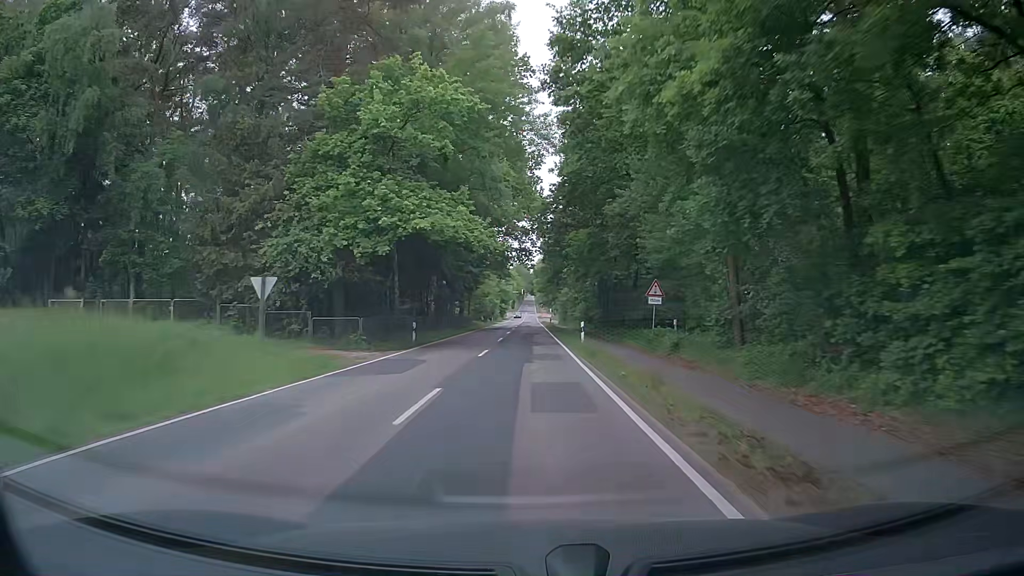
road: tertiary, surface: asphalt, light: Day
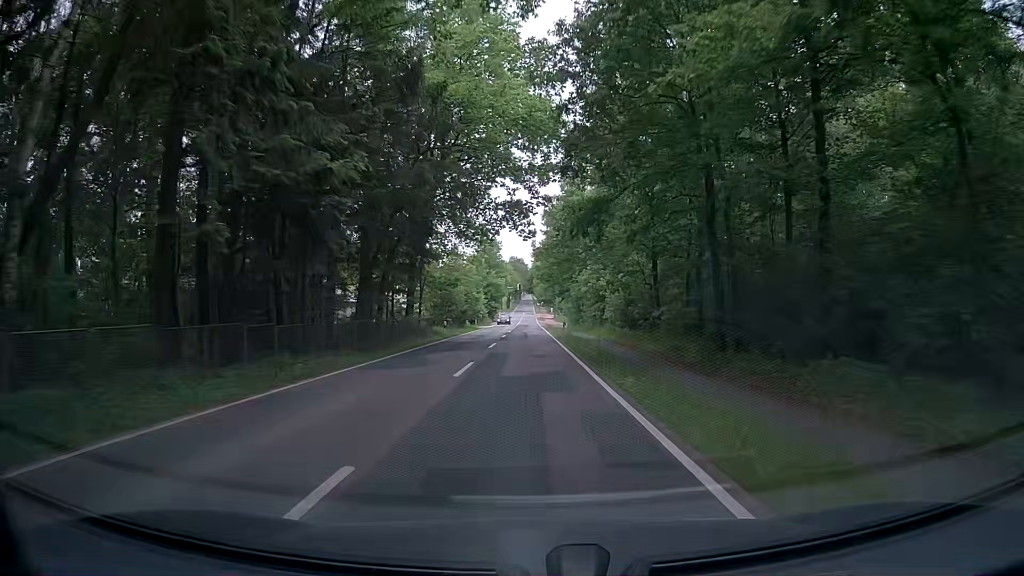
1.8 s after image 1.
(+0.1, +32.3) m; 0°
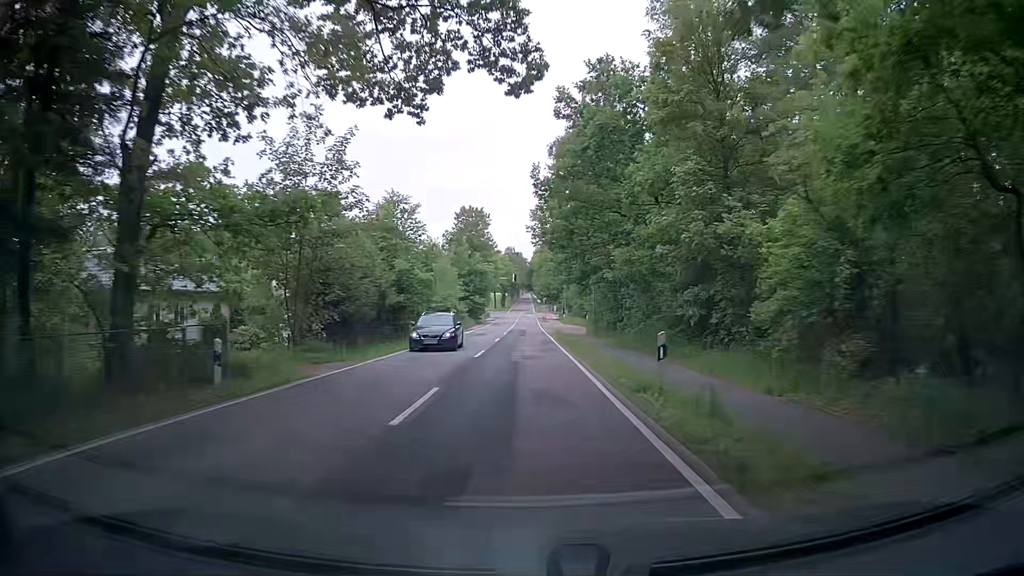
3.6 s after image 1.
(0.0, +32.3) m; 0°
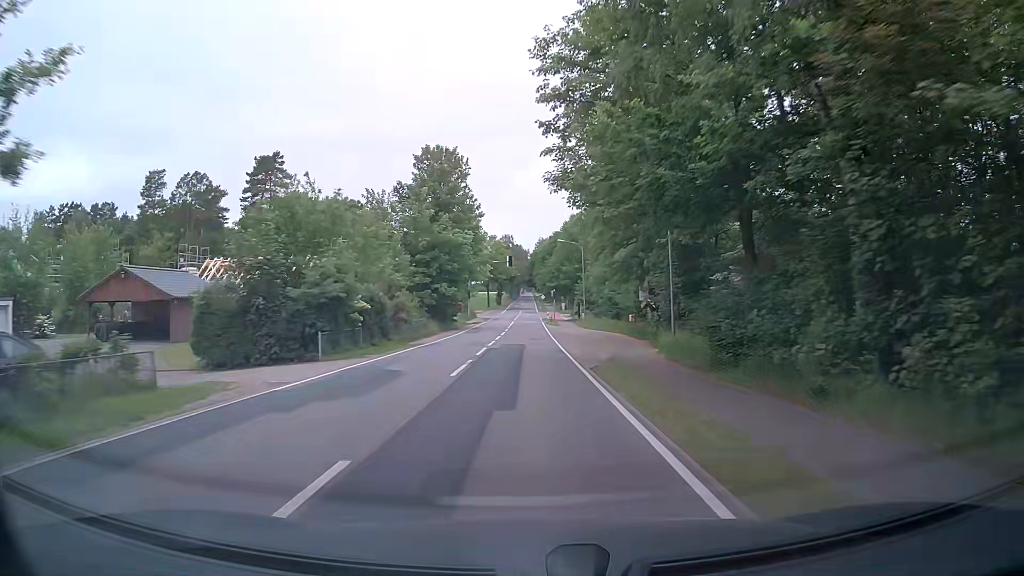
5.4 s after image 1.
(-0.1, +32.3) m; 0°
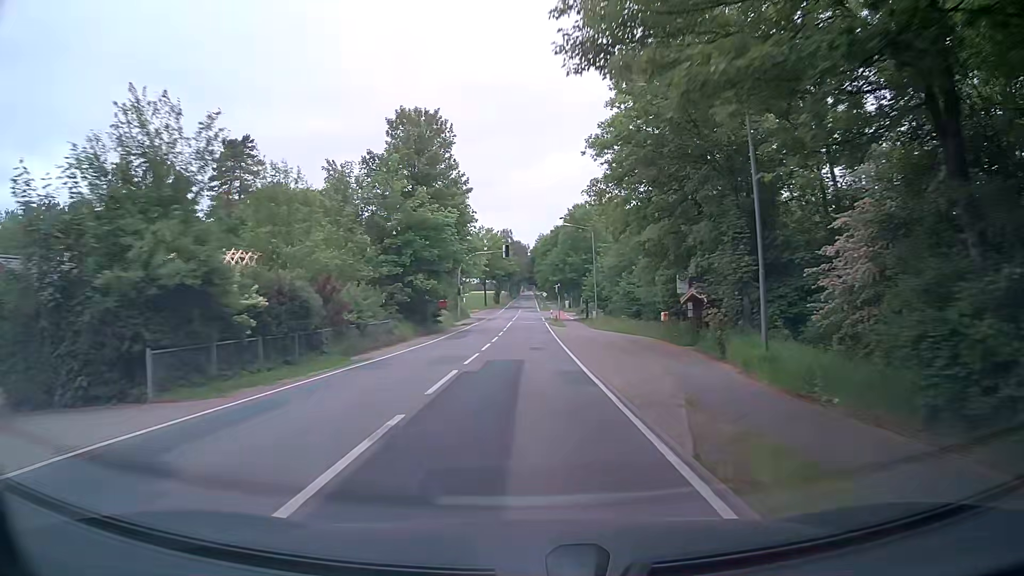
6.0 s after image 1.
(+0.1, +10.8) m; -1°
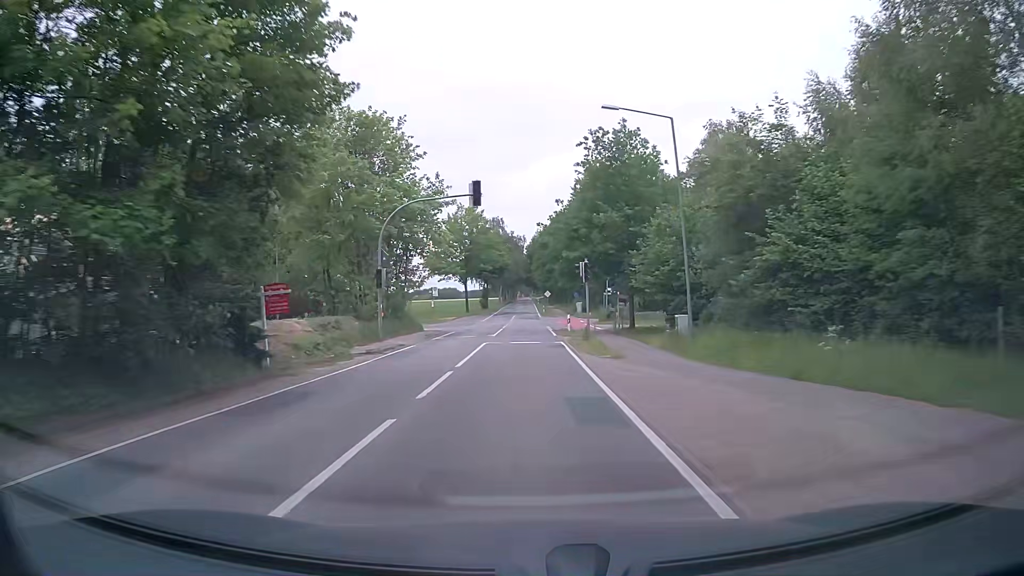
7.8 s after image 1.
(+0.4, +32.2) m; +1°
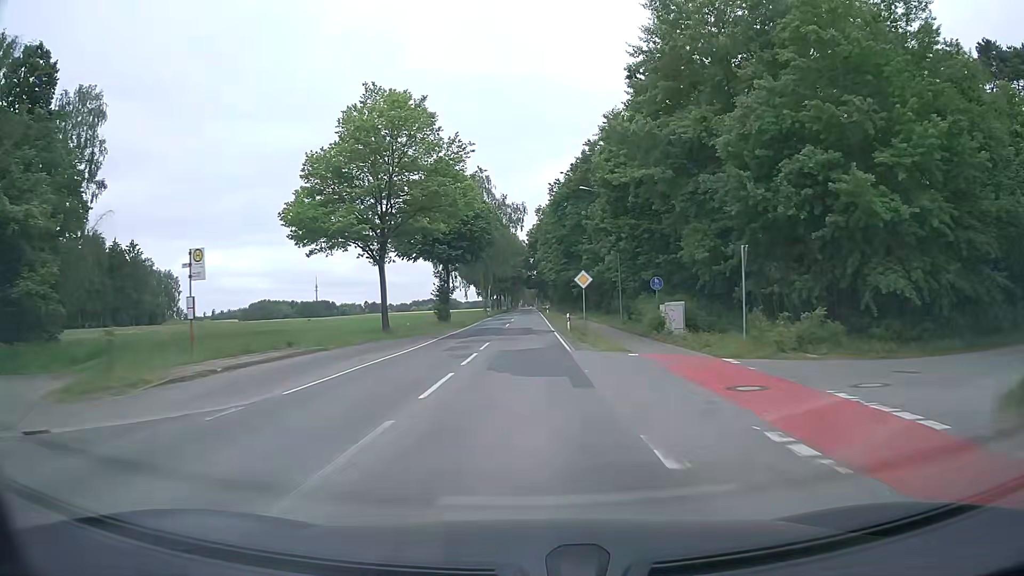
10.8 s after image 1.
(+0.3, +53.3) m; 0°
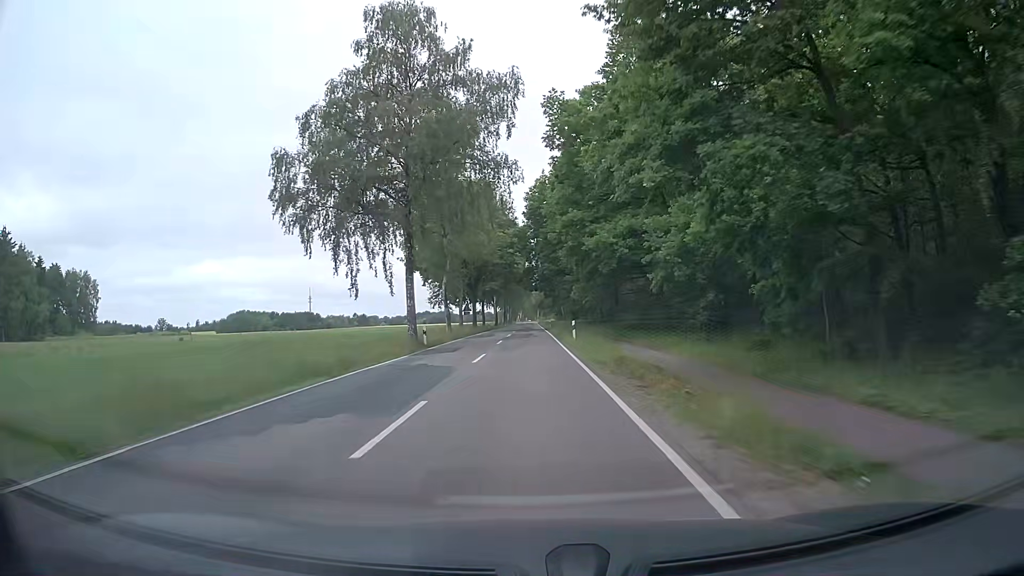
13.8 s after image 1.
(0.0, +53.0) m; 0°
(0, +10) (0, +20) (0, +30) (0, +40) (0, +50) (0, +60) (0, +70) (0, +80) (0, +90) (0, +100) m
